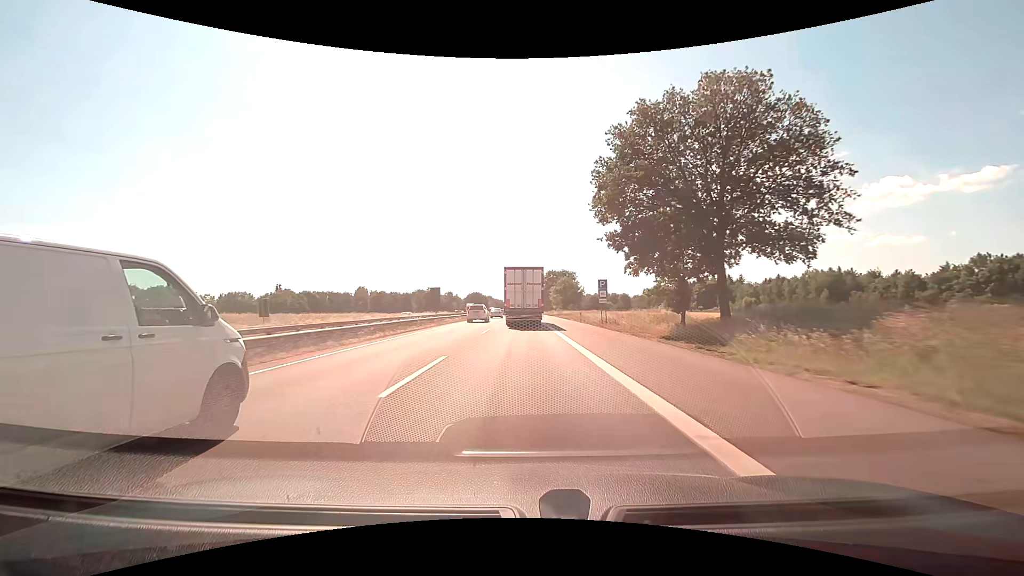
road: motorway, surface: asphalt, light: Day
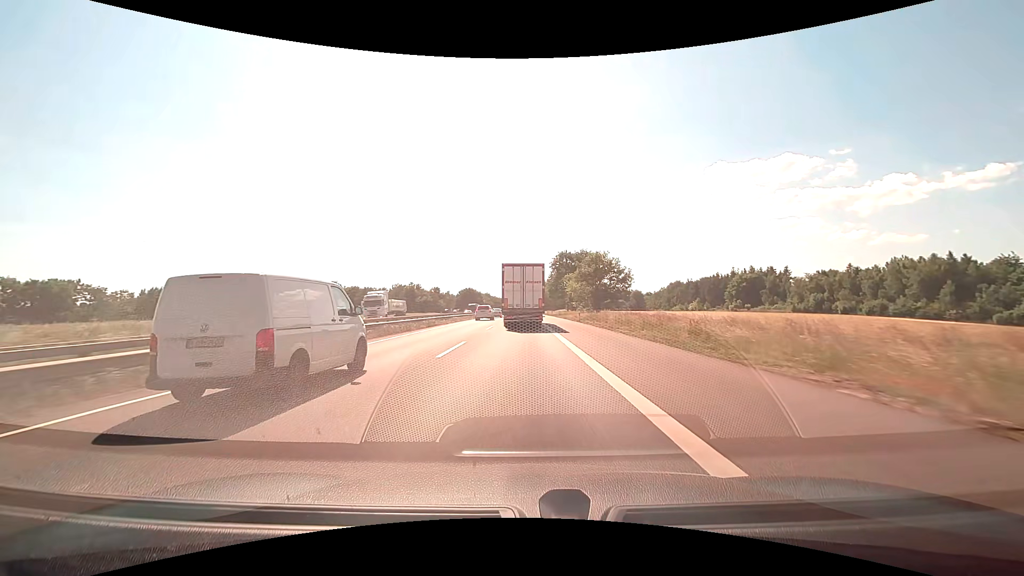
(0.0, +48.4) m; 0°
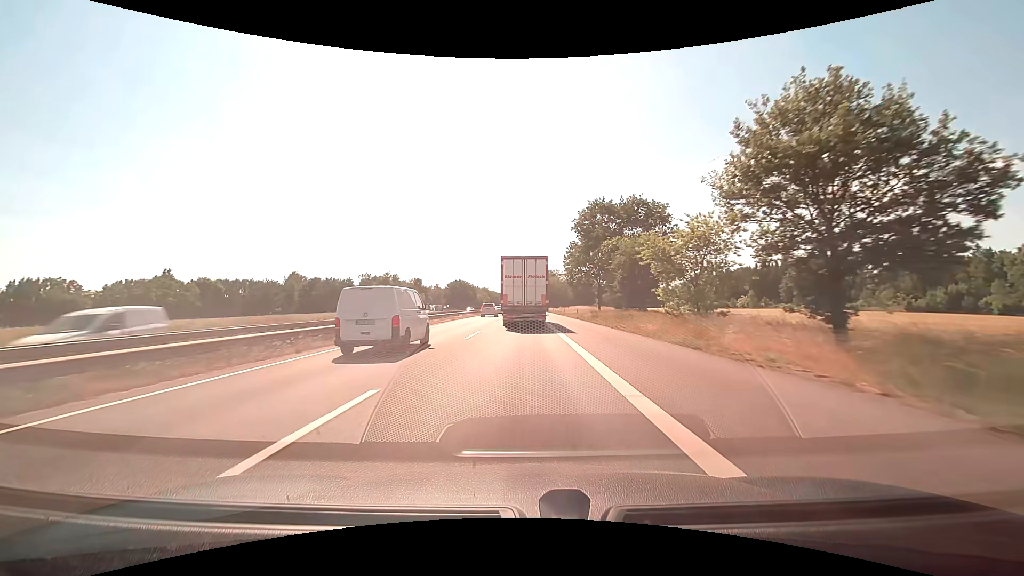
(-0.2, +48.2) m; 0°
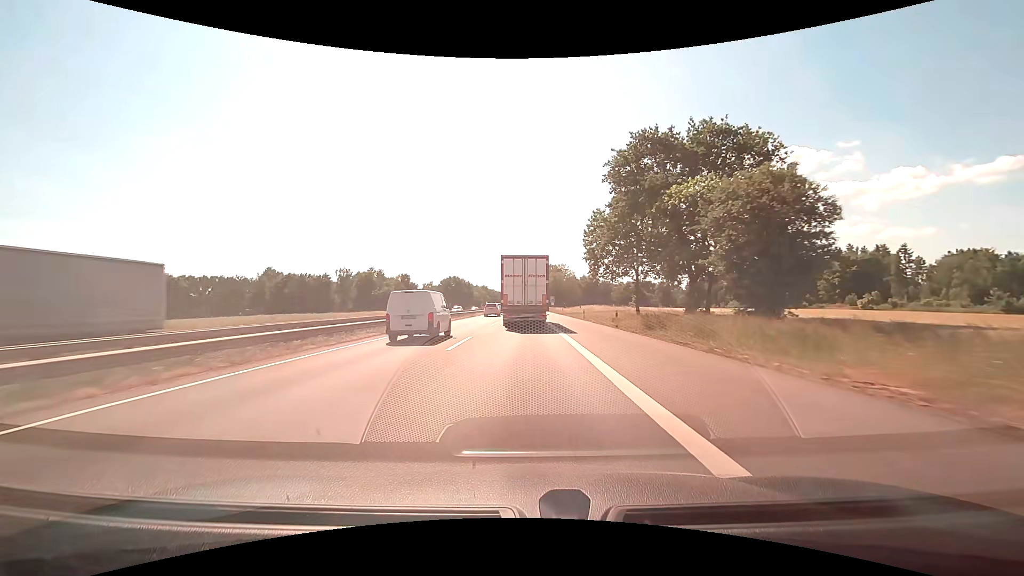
(0.0, +23.0) m; 0°
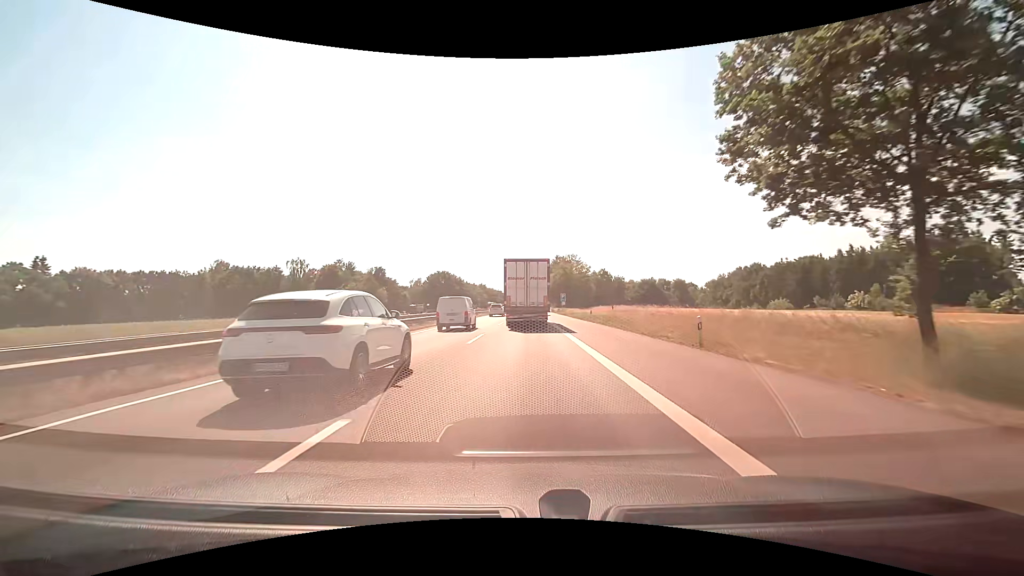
(-0.1, +33.1) m; 0°
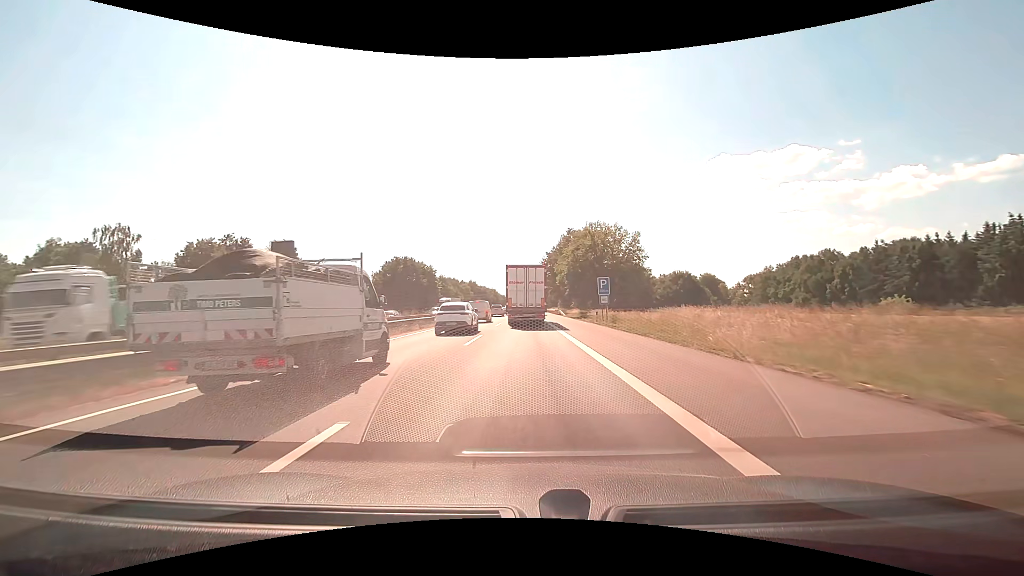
(+0.3, +55.0) m; 0°
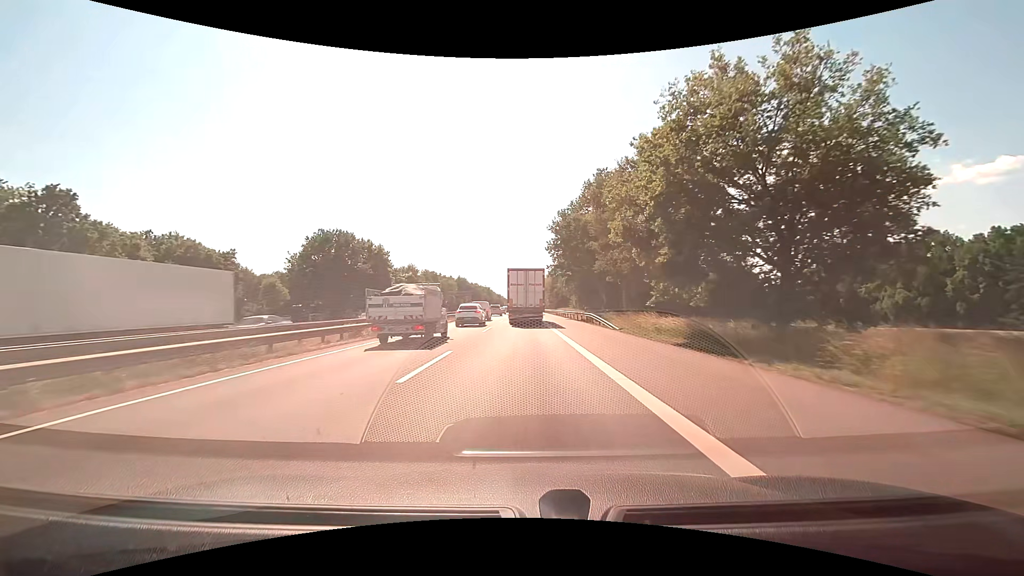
(+0.1, +44.8) m; 0°
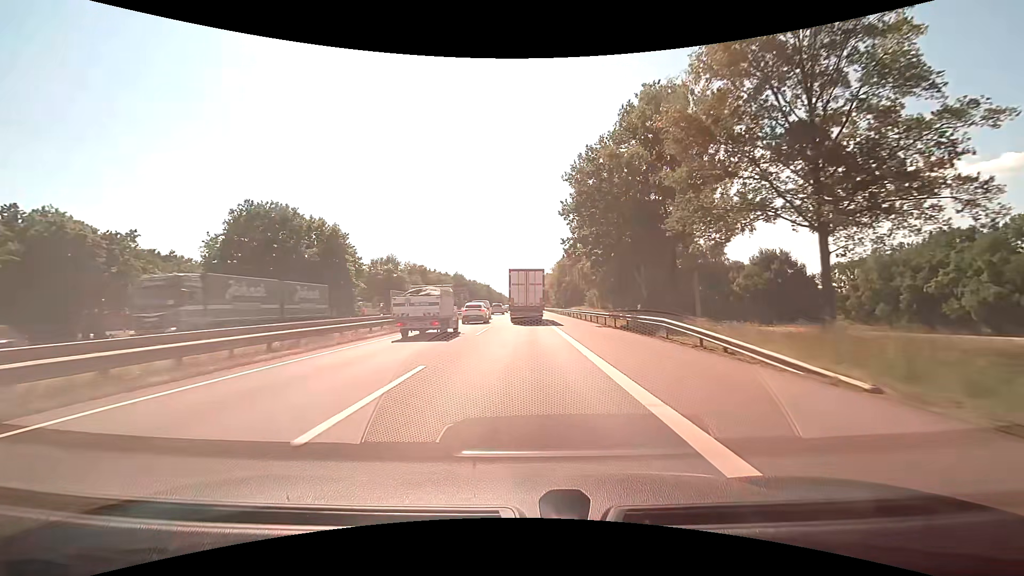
(0.0, +22.3) m; 0°
